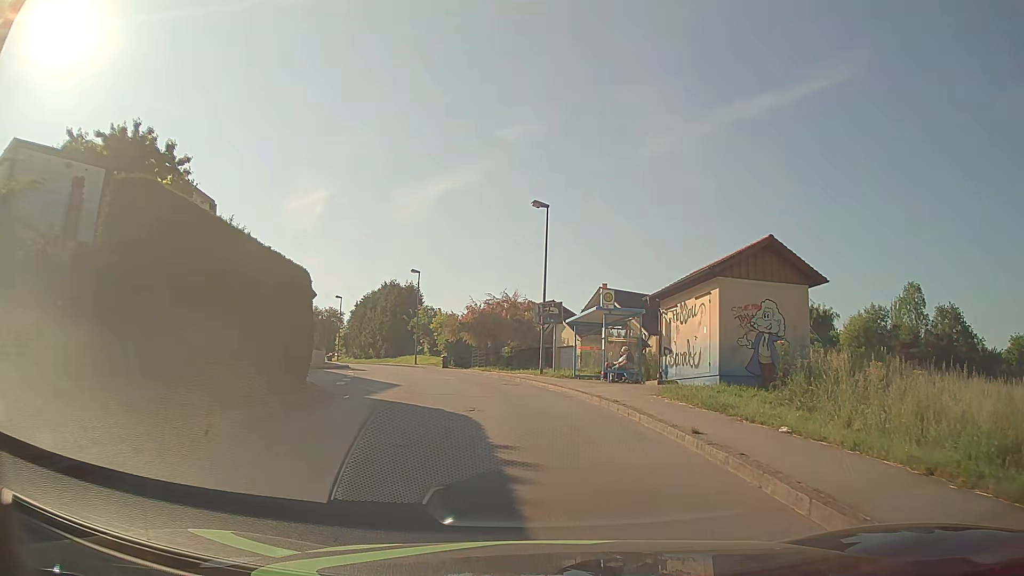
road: unclassified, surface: asphalt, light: Day
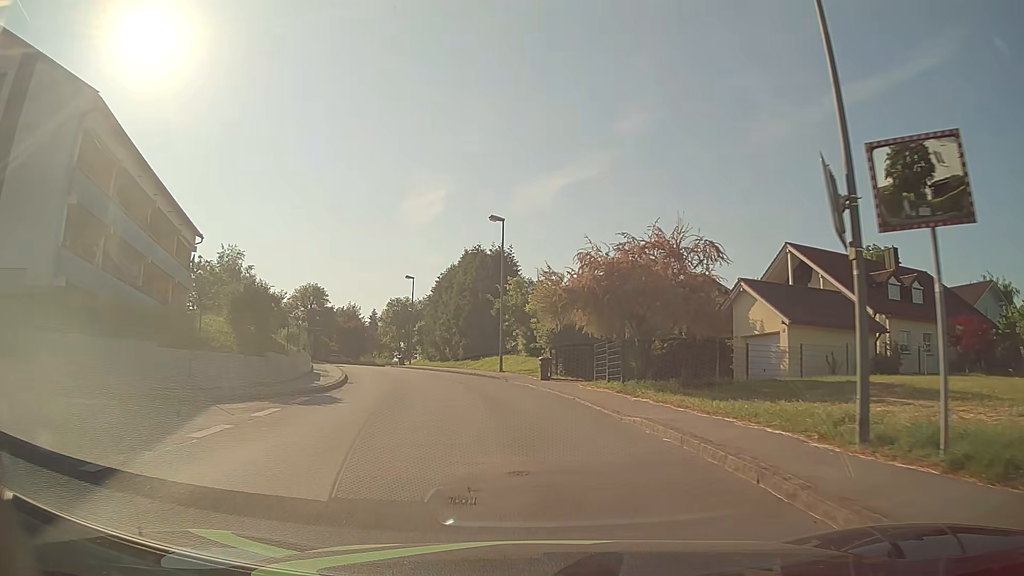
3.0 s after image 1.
(-1.7, +22.9) m; -11°
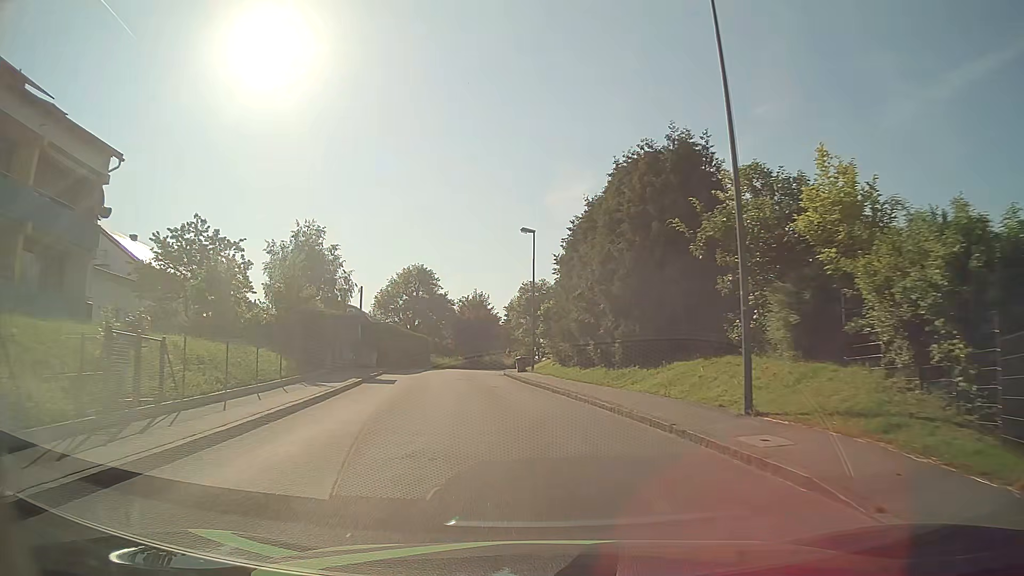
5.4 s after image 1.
(-2.2, +23.2) m; -12°
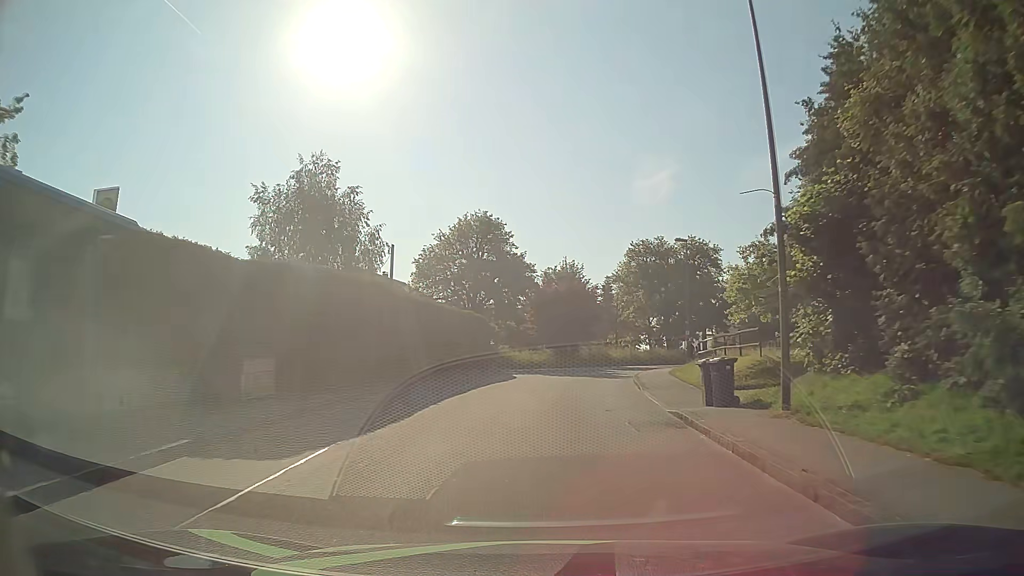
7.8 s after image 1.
(-2.7, +26.3) m; -8°
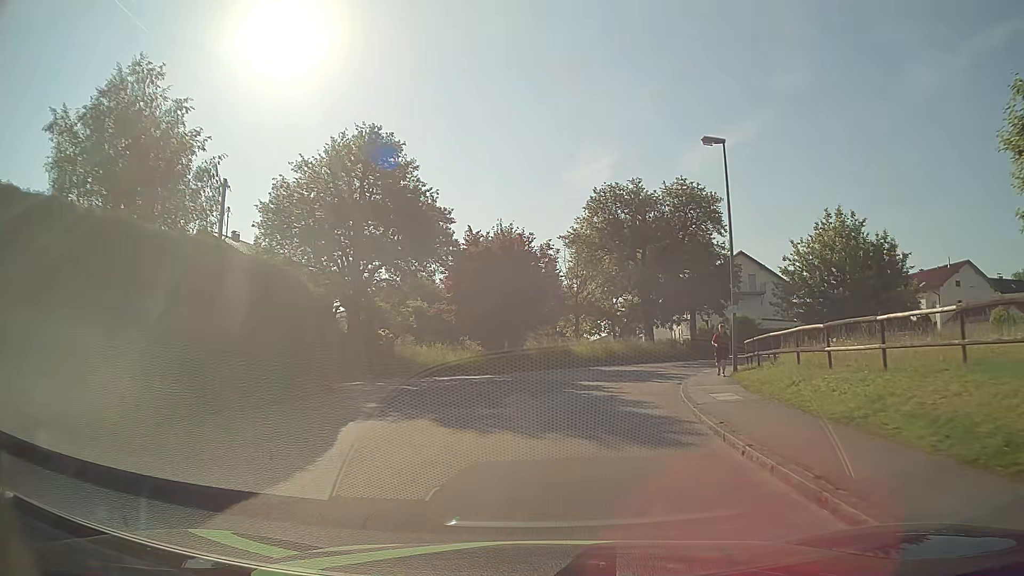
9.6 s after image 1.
(+0.7, +19.8) m; +5°
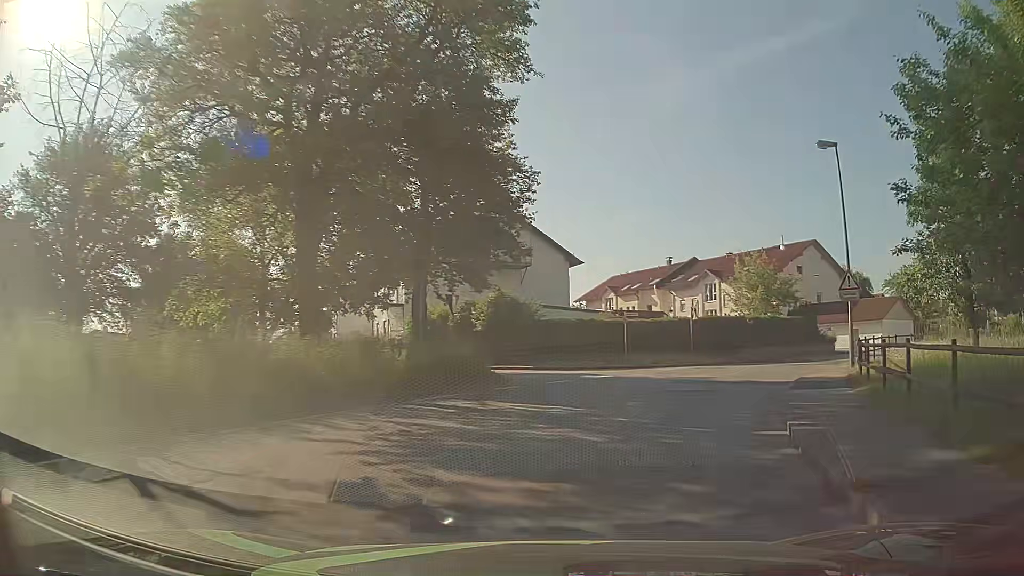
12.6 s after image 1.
(+5.3, +28.9) m; +26°
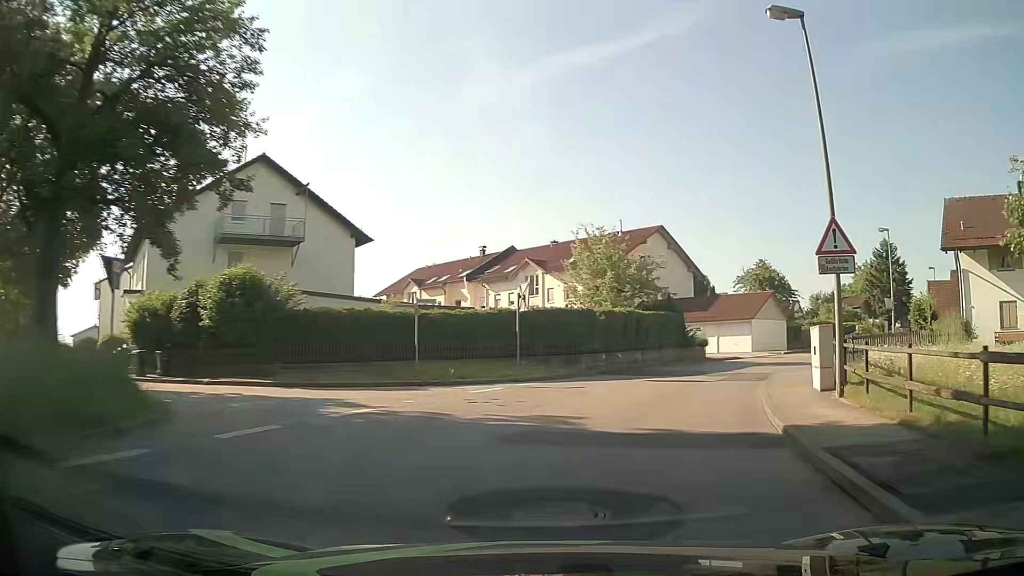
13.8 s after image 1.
(+1.6, +11.3) m; +16°
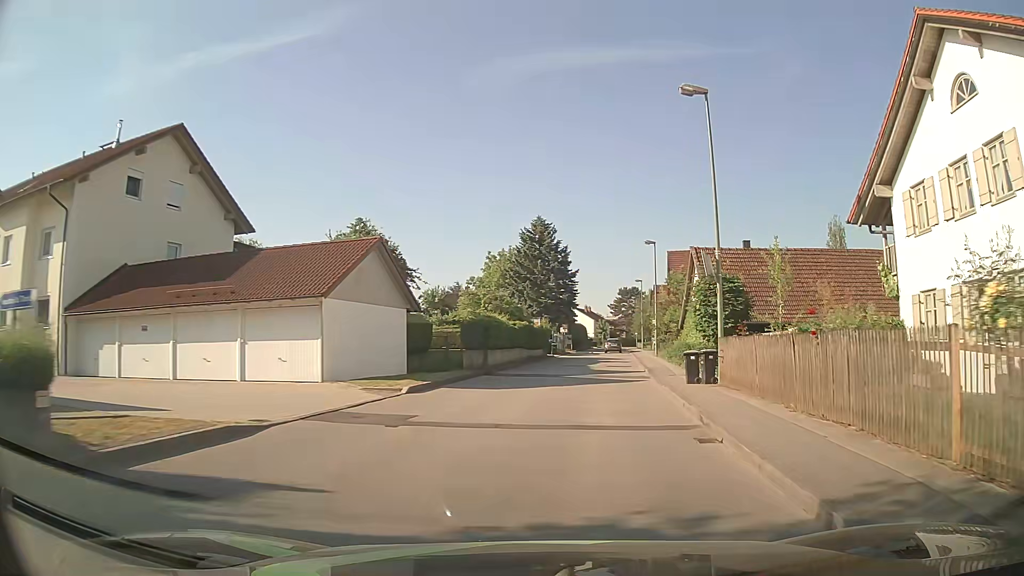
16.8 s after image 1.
(+8.9, +28.3) m; +33°
(+1, +10) (+2, +20) (+3, +30) (+4, +40) (+6, +50) (+7, +60) (+8, +69) (+10, +79) (+11, +89) (+12, +99) m
